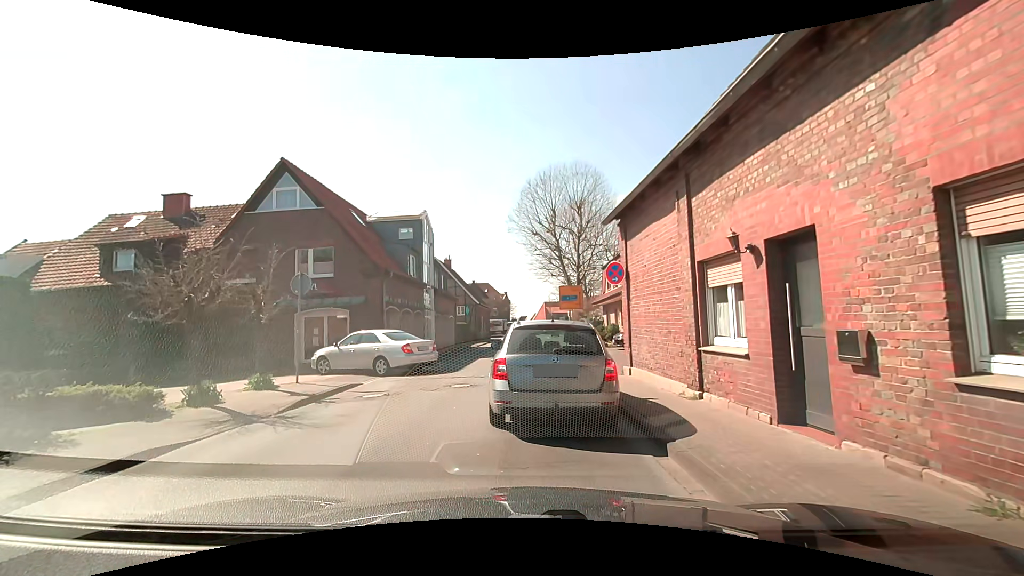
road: secondary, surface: asphalt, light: Day
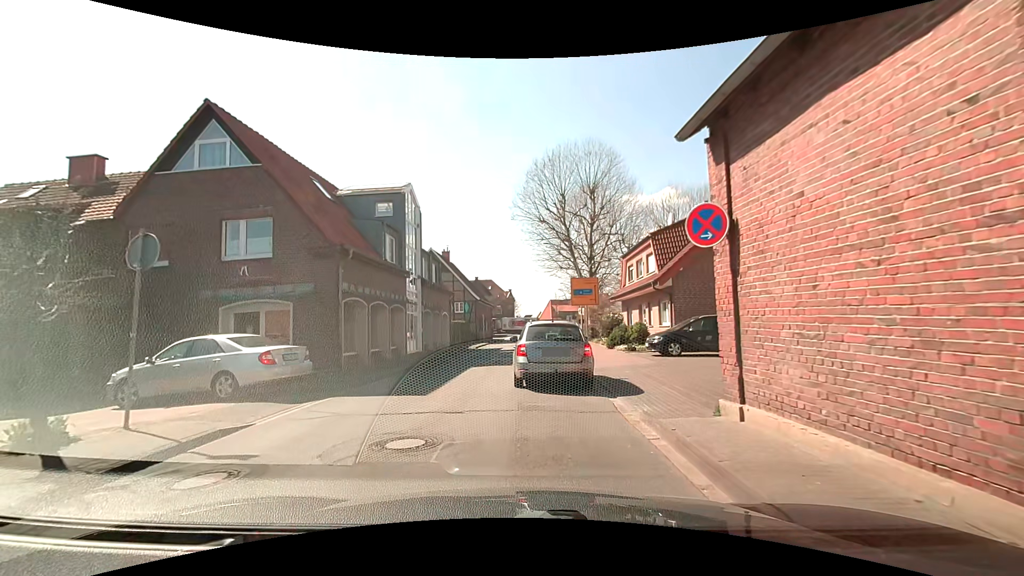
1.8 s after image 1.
(+0.1, +6.4) m; +1°
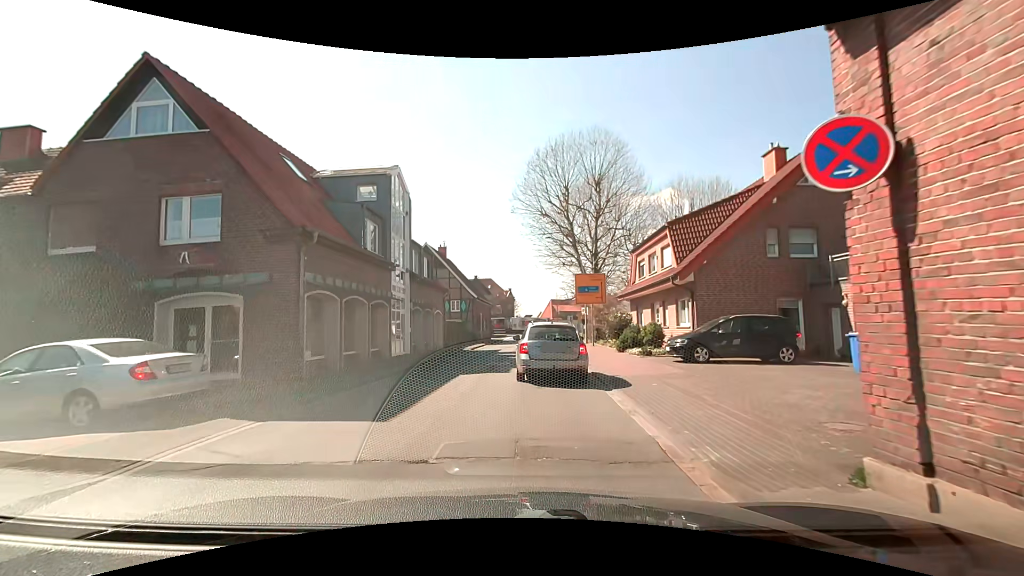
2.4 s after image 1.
(0.0, +3.0) m; -1°
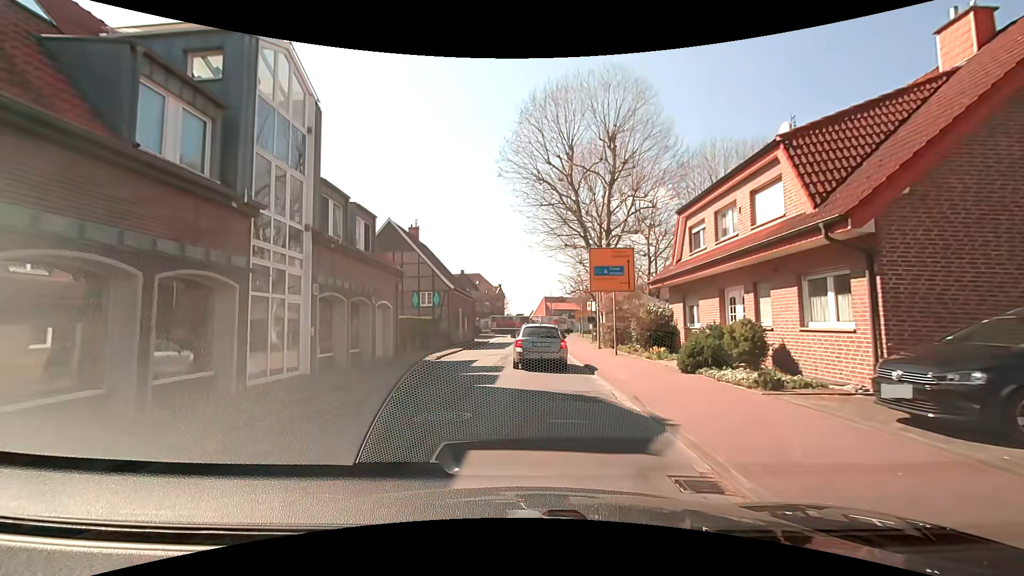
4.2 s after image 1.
(+0.1, +11.2) m; +2°
